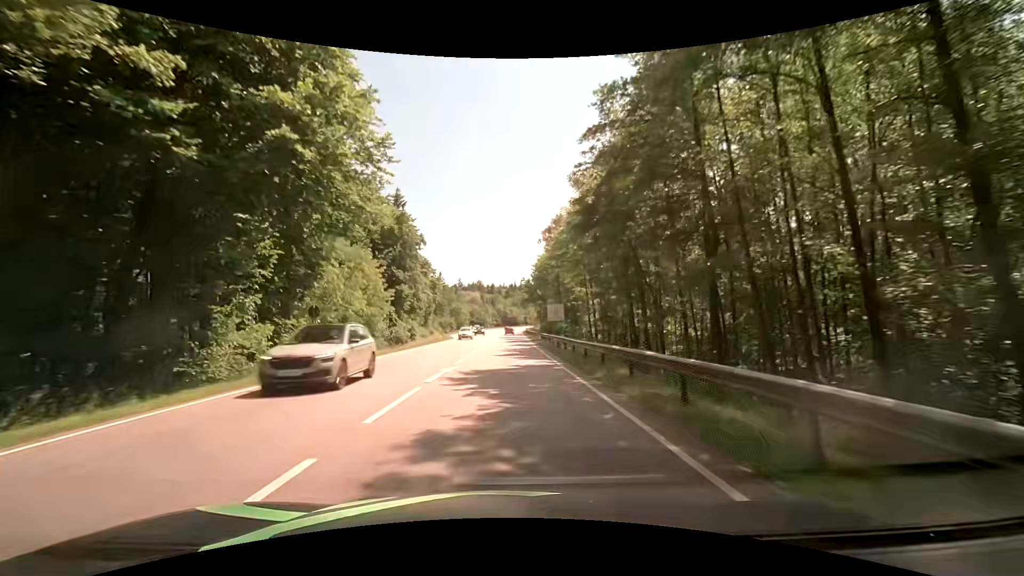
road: secondary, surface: asphalt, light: Day
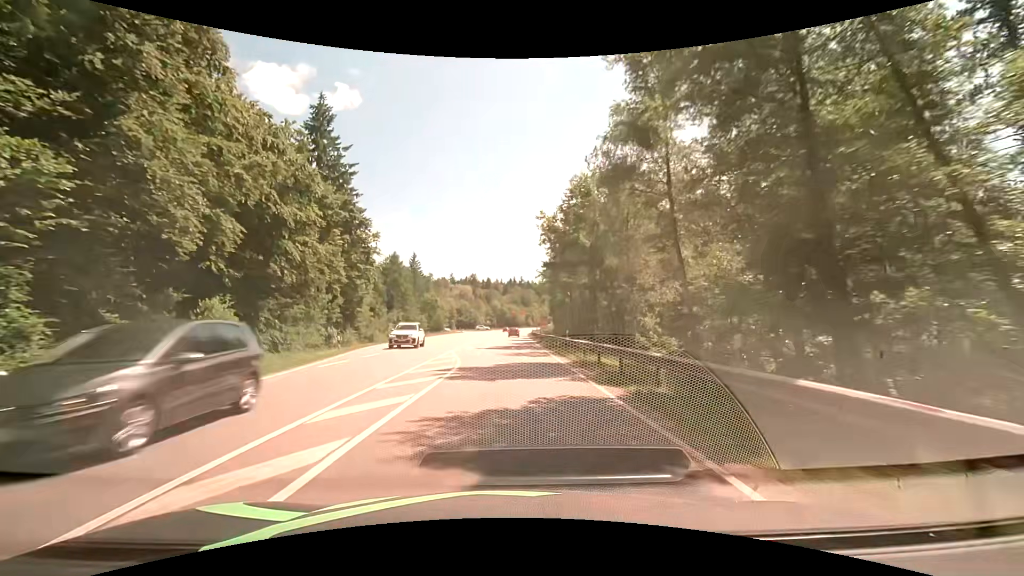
(-0.1, +53.9) m; 0°
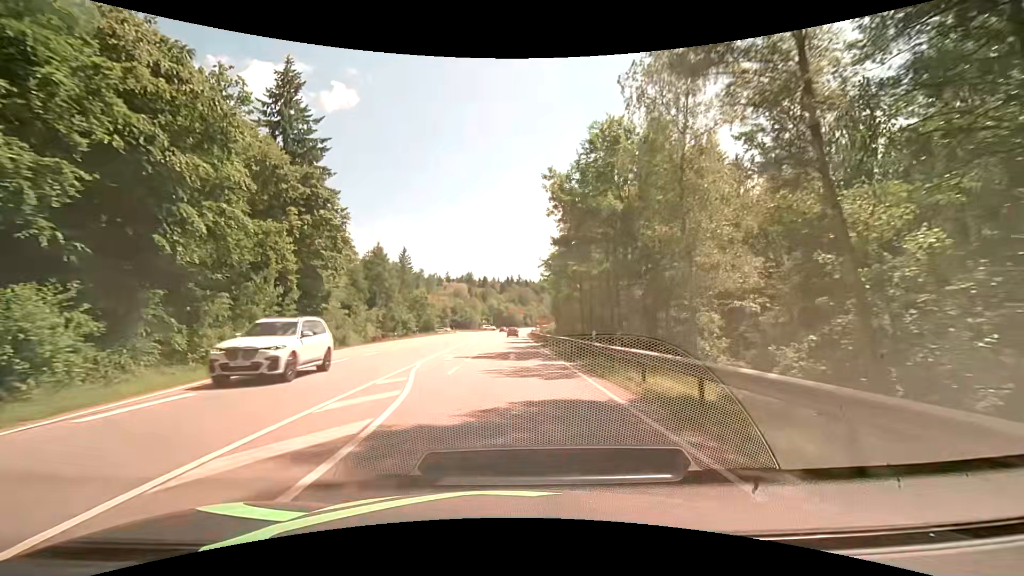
(0.0, +10.7) m; 0°
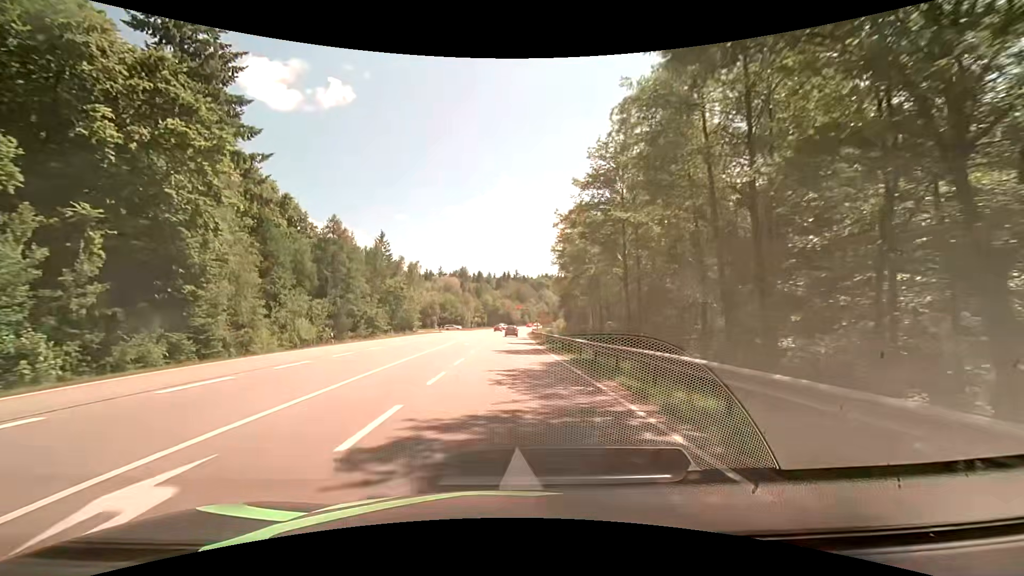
(0.0, +21.1) m; 0°
